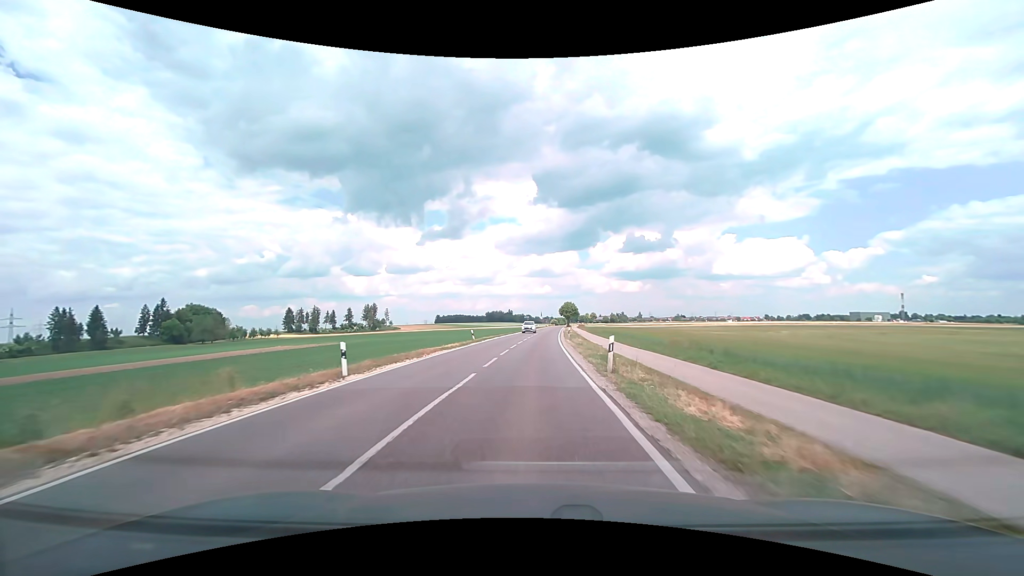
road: tertiary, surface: asphalt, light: Day
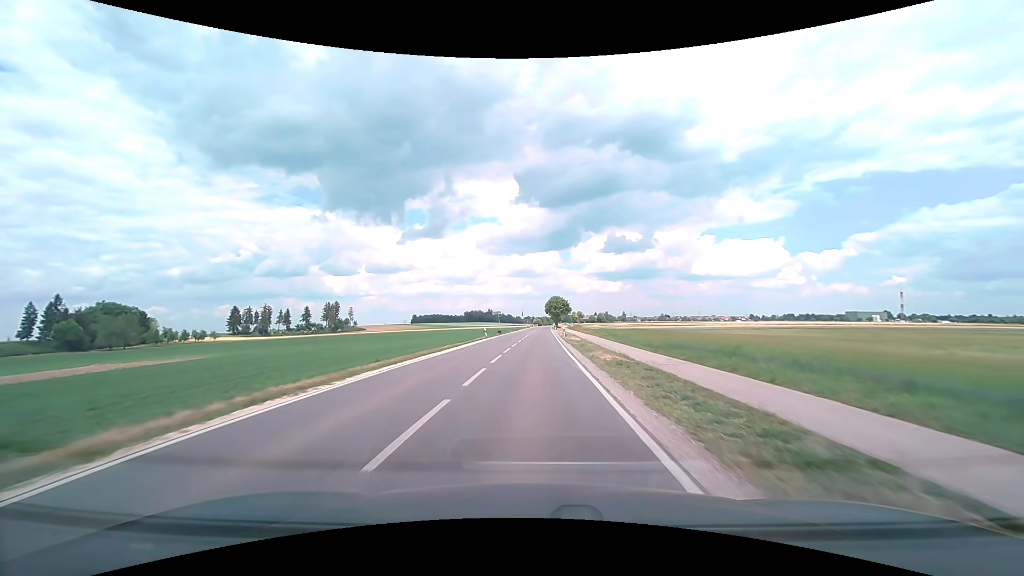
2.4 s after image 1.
(+0.5, +41.0) m; +2°
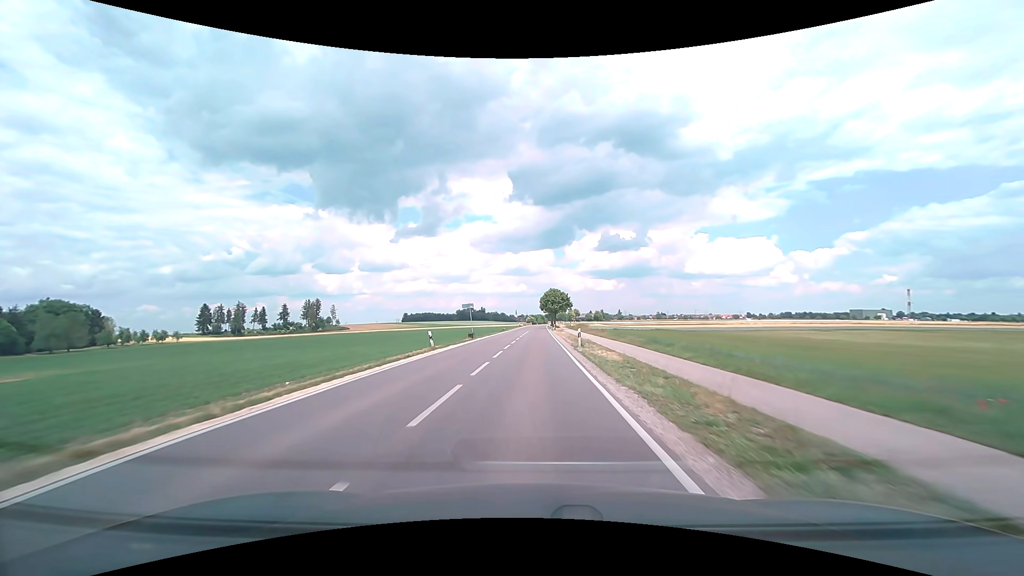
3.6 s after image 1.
(+0.2, +22.5) m; +1°
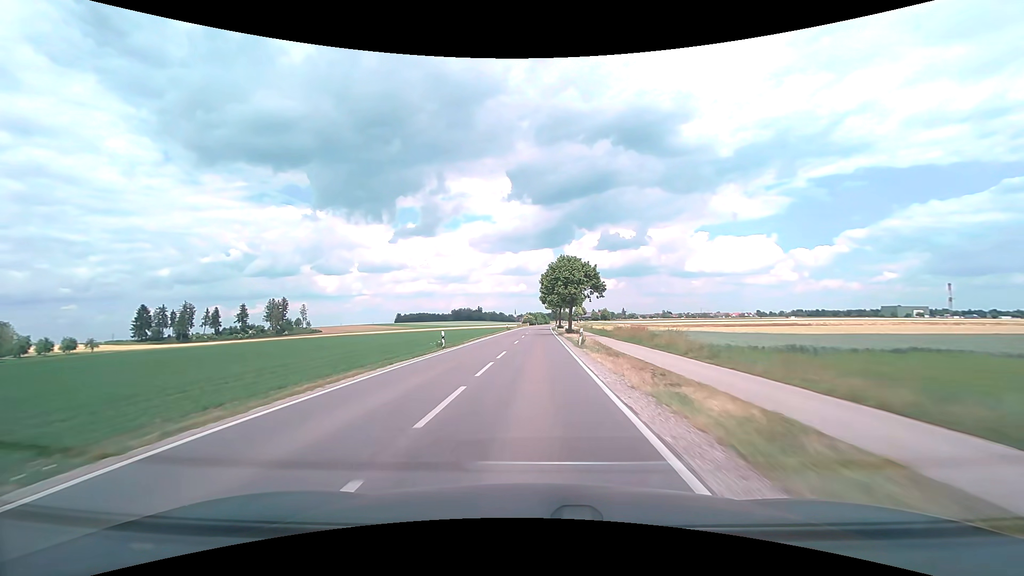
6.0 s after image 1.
(+0.3, +48.4) m; 0°
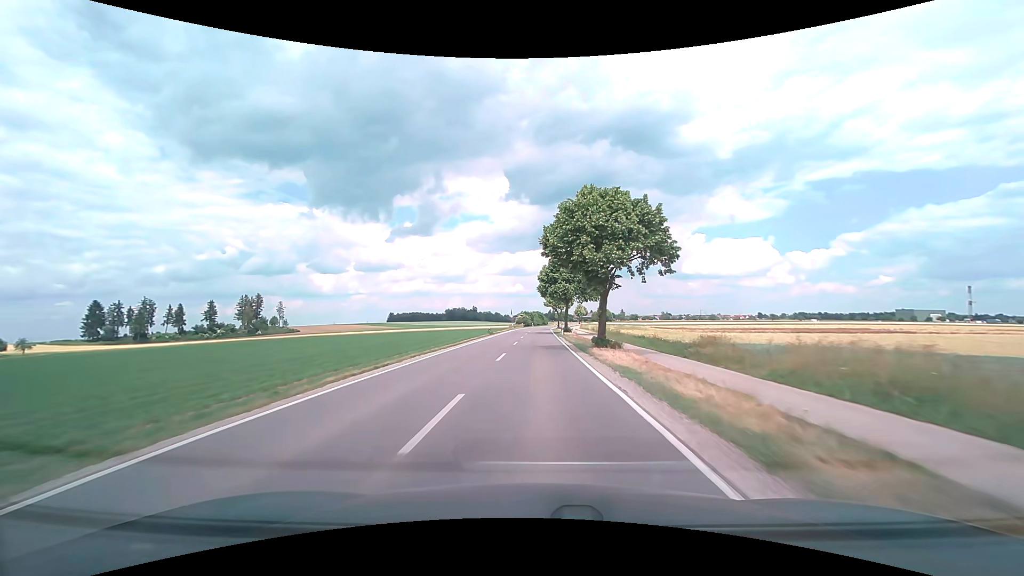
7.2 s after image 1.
(-0.1, +25.3) m; 0°
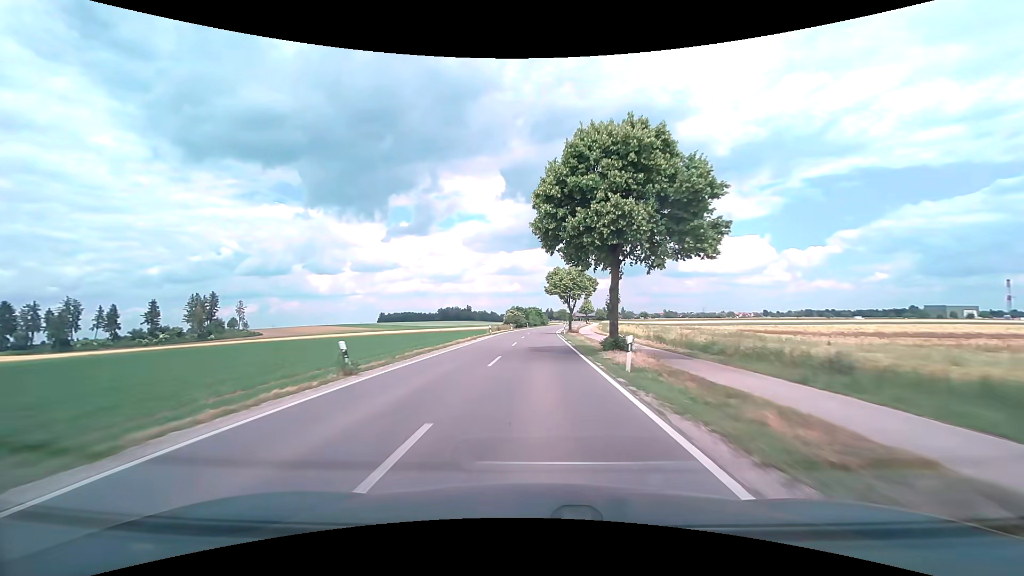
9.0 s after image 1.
(+0.2, +38.3) m; 0°
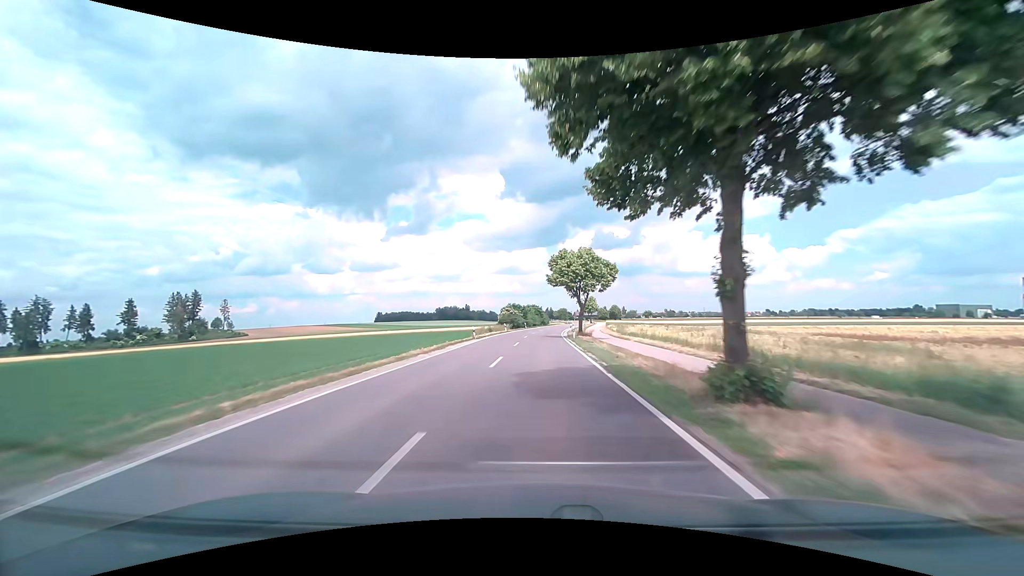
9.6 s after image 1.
(0.0, +12.7) m; 0°
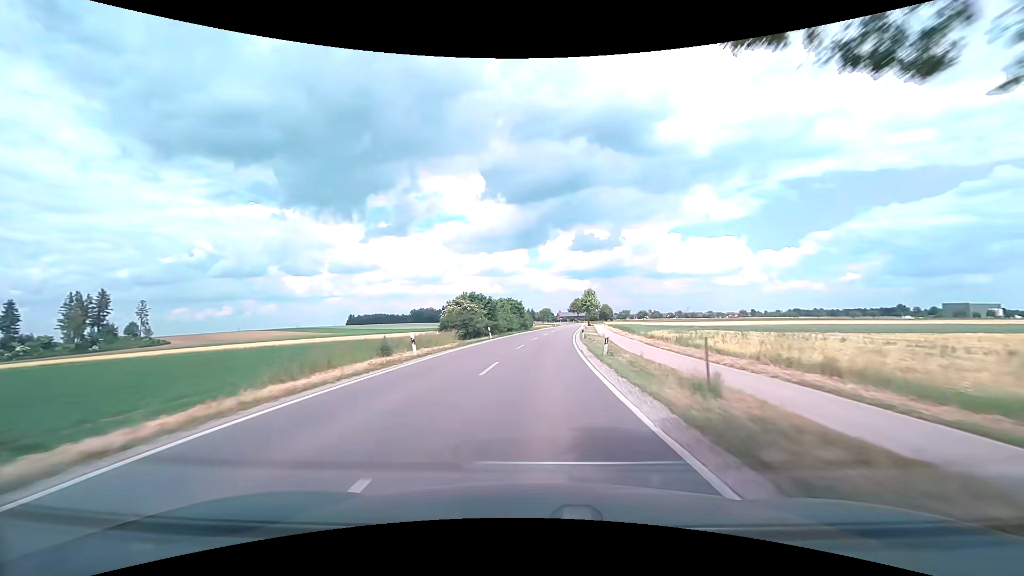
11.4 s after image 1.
(+0.4, +37.7) m; +2°
(0, +10) (0, +20) (+1, +30) (+1, +40) (+2, +50) (+3, +60) (+4, +70) (+6, +80) (+7, +90) (+8, +100) m
